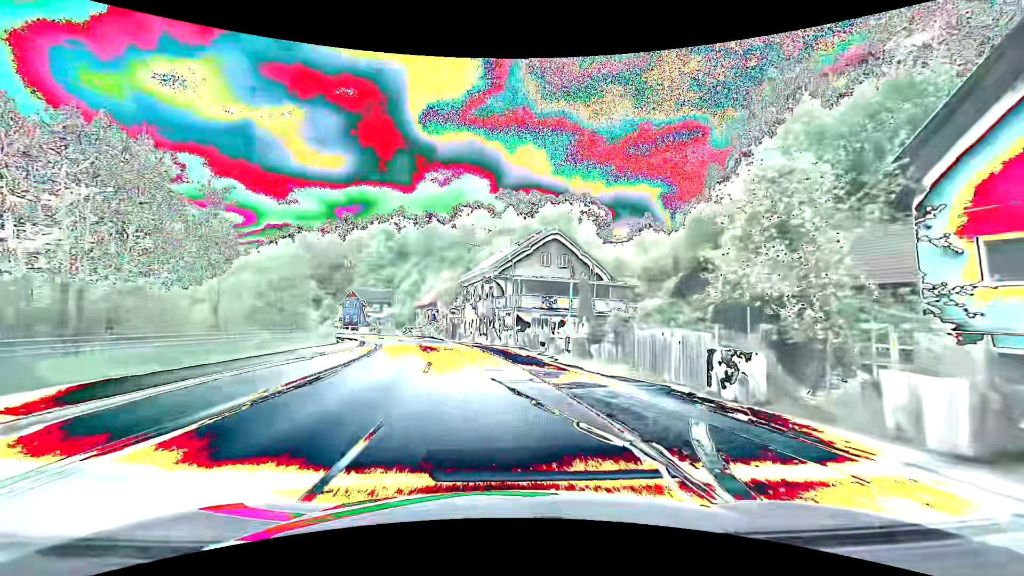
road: secondary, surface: asphalt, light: Day
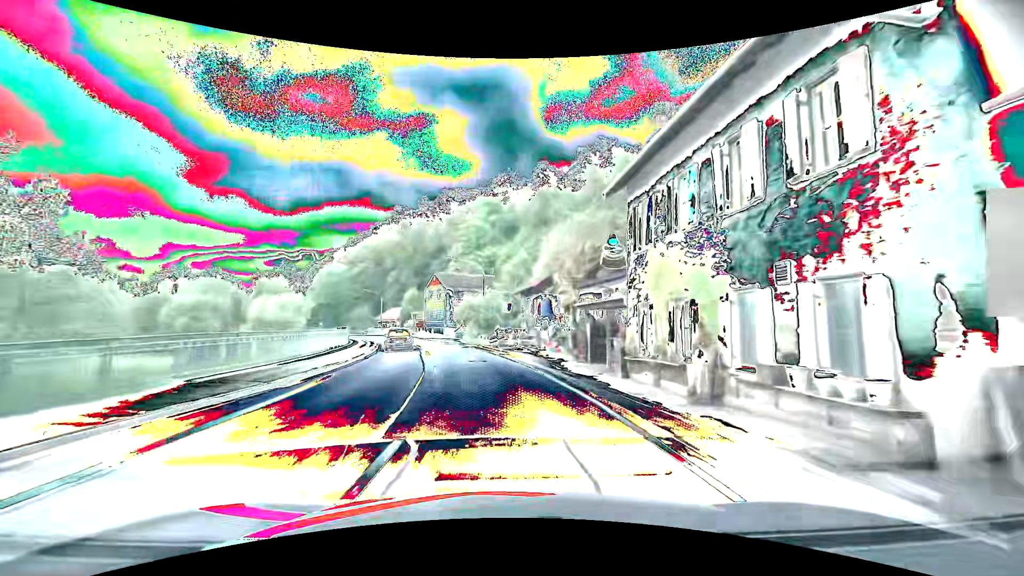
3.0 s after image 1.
(-4.7, +37.5) m; -14°
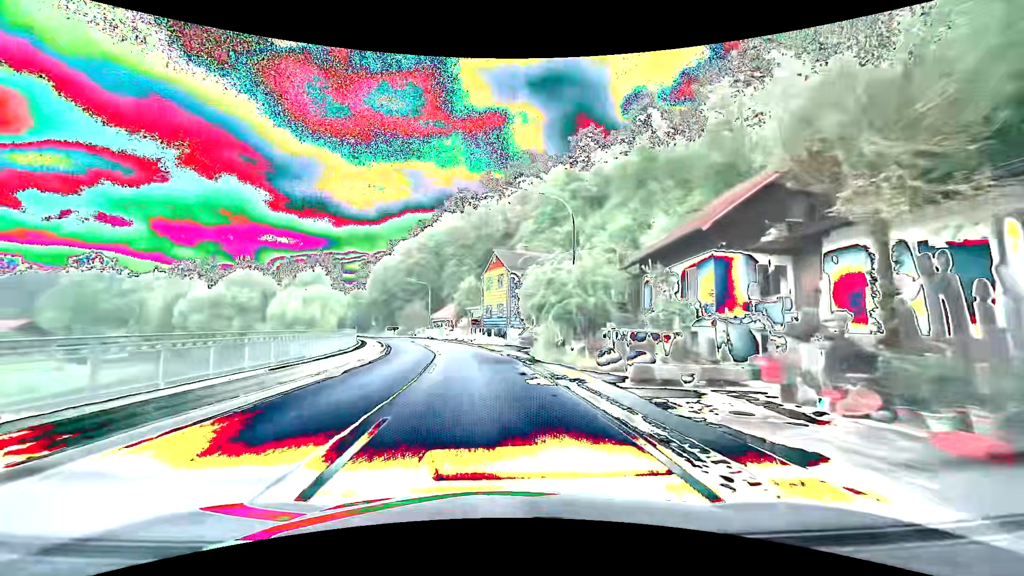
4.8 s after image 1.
(-1.6, +22.7) m; -8°
(0, +10) (-1, +20) (-3, +30) (-5, +40) (-7, +49) (-10, +59) (-14, +68) (-18, +77) (-22, +87) (-26, +96) m
